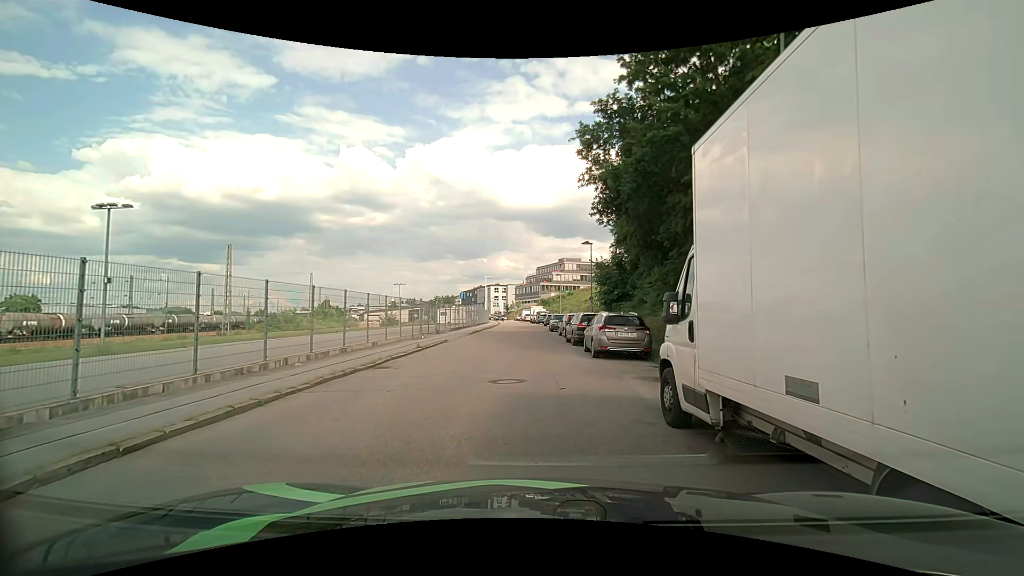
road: residential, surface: asphalt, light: Day
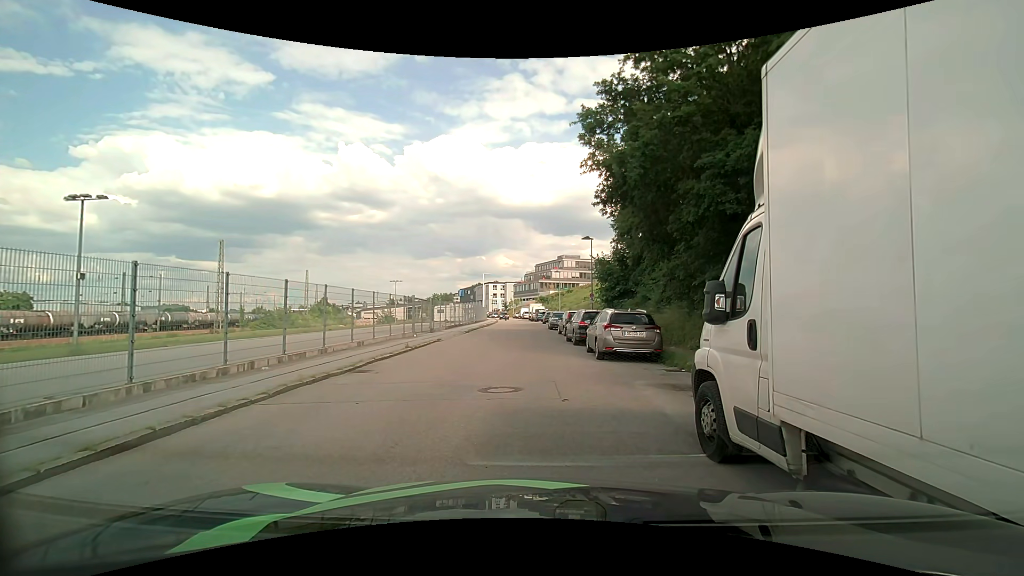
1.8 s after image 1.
(0.0, +1.4) m; 0°
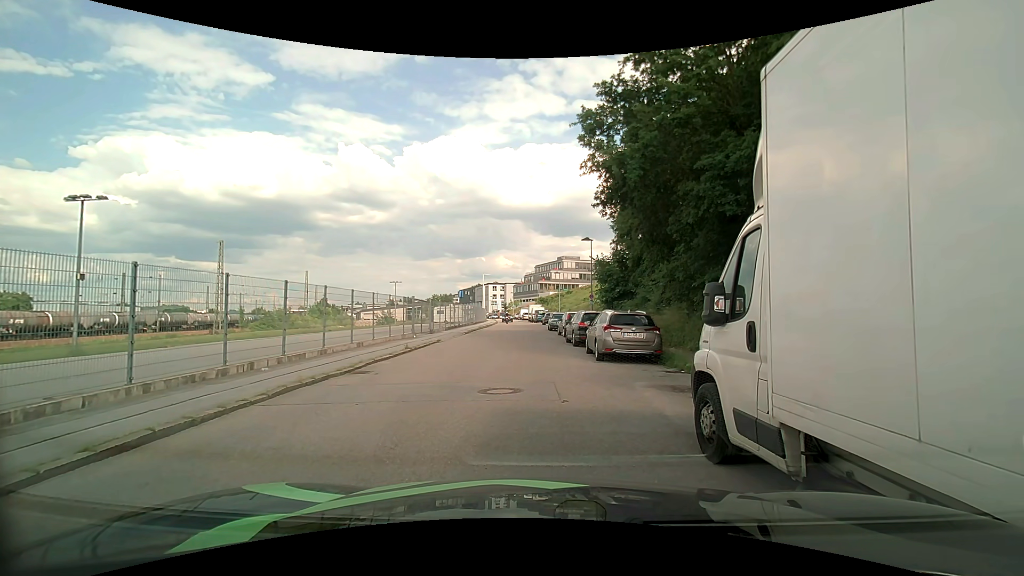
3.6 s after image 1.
(0.0, +0.1) m; 0°
